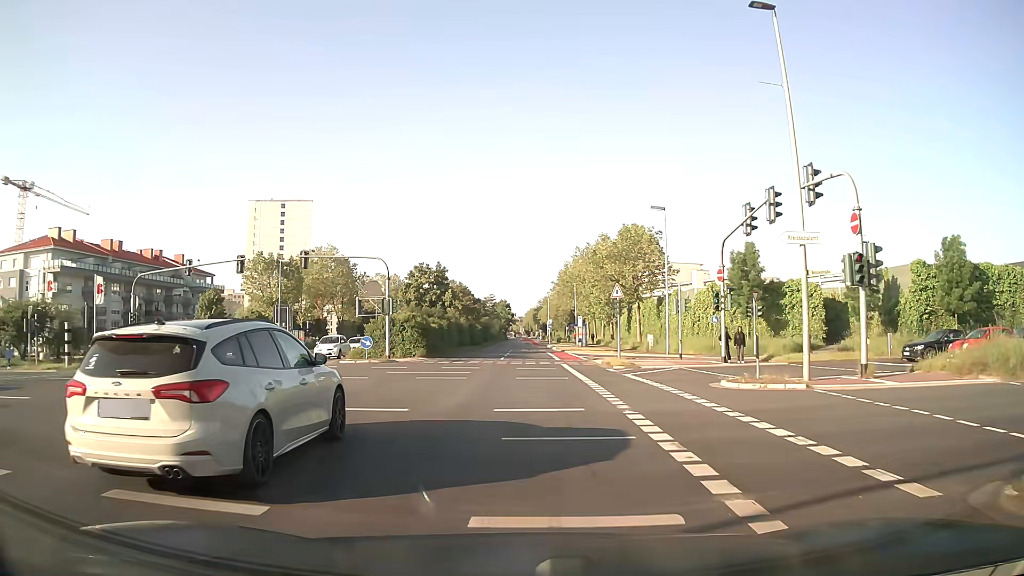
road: secondary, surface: asphalt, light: Day
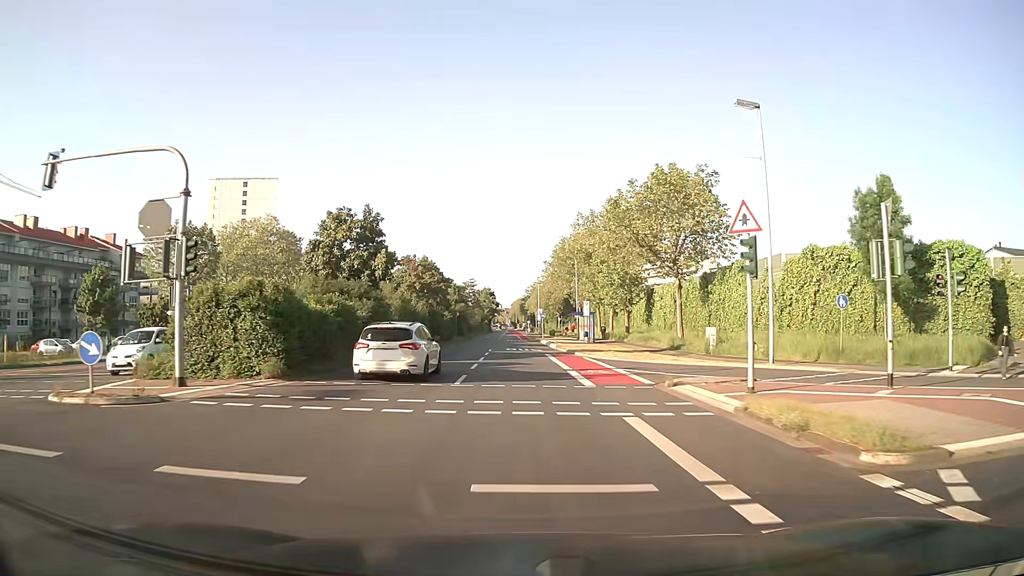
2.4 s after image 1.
(+0.2, +22.5) m; +1°
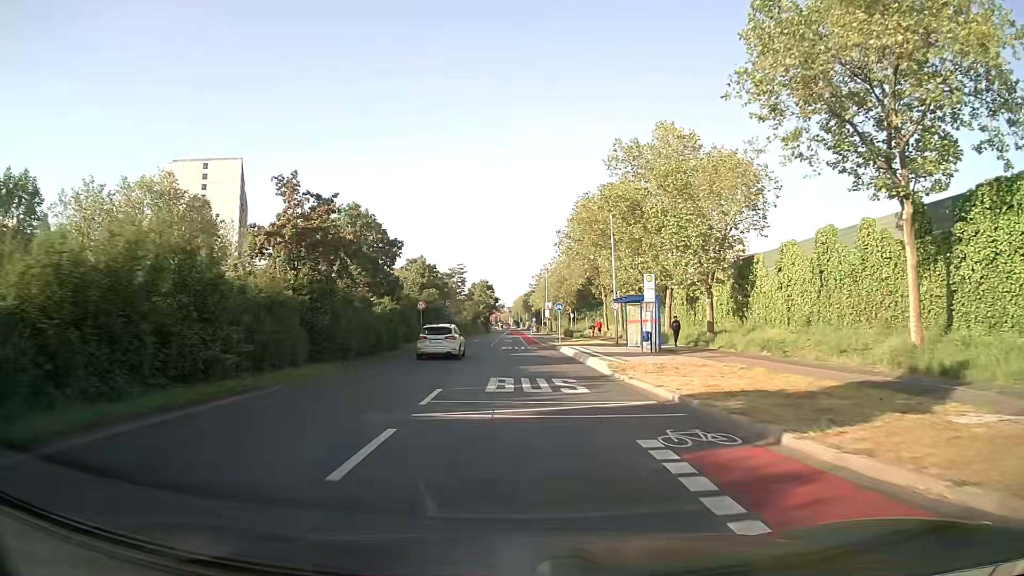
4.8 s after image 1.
(0.0, +28.7) m; 0°
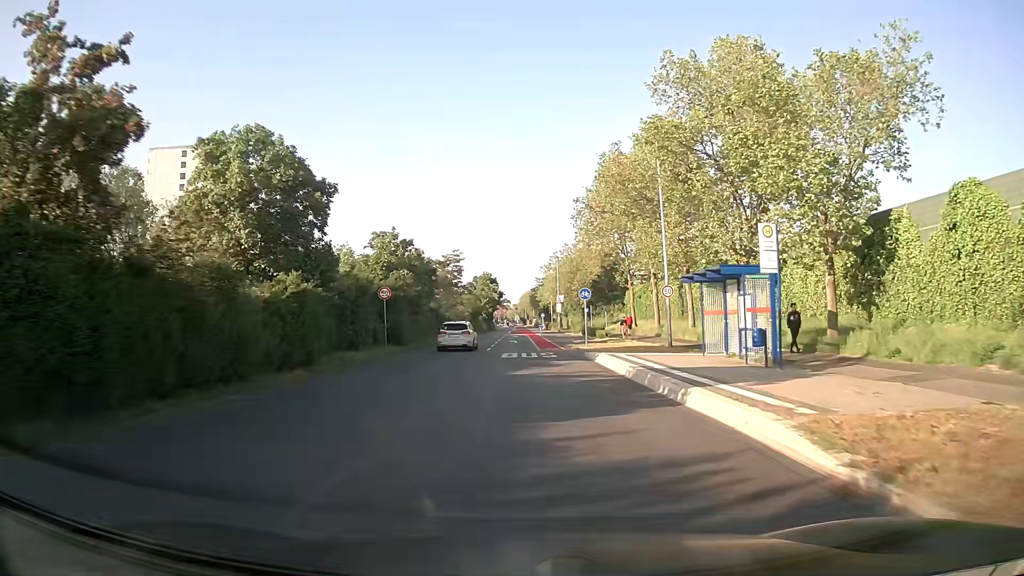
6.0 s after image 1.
(0.0, +14.8) m; 0°
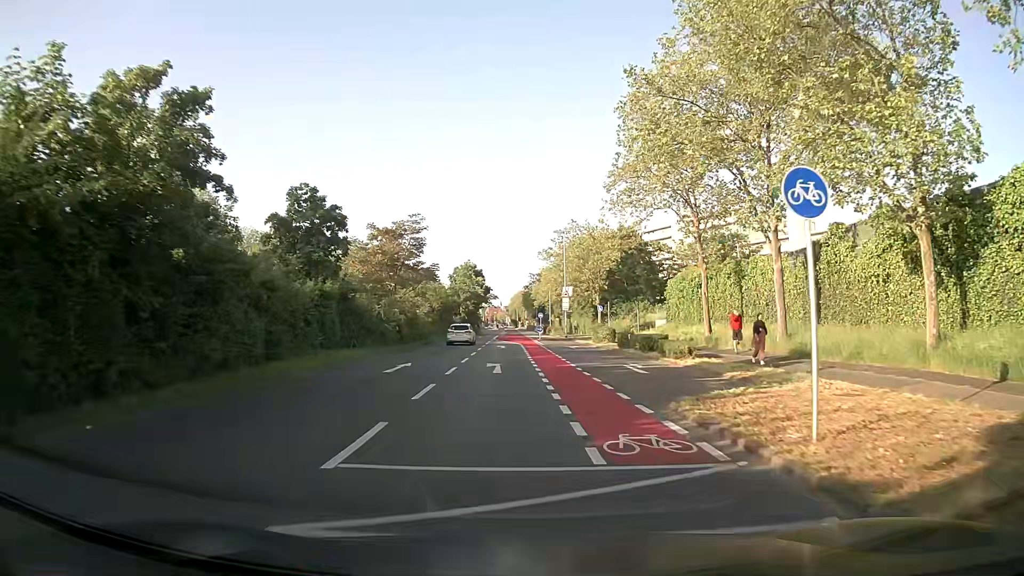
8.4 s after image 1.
(+0.1, +27.2) m; +1°
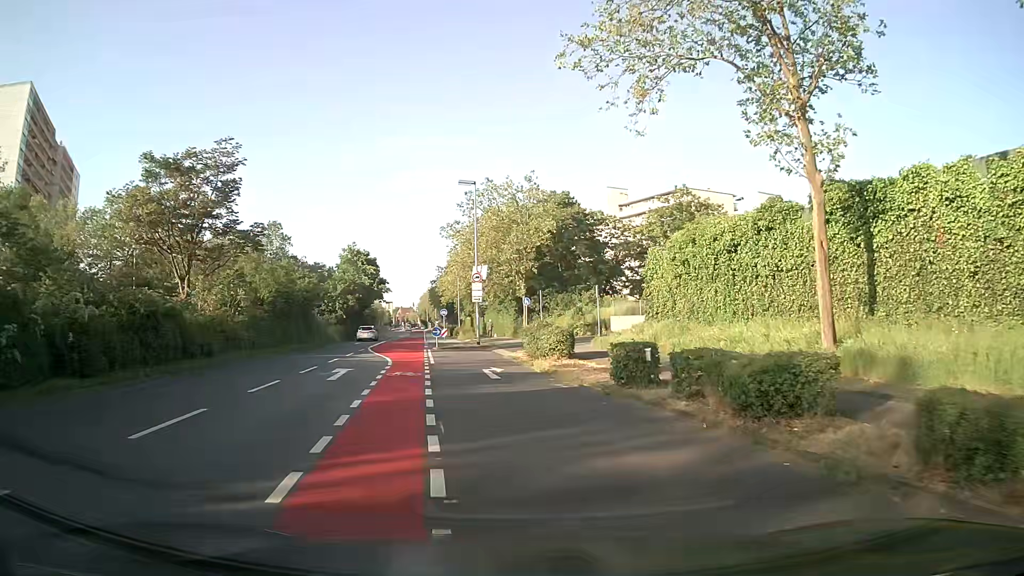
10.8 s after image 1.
(+1.5, +22.6) m; +8°
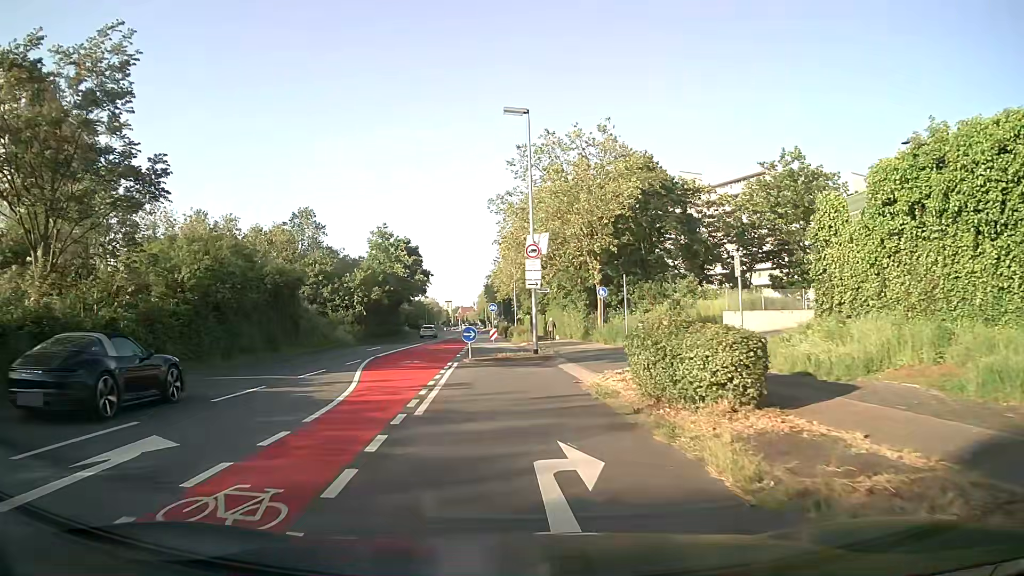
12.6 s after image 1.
(-0.6, +14.3) m; -6°
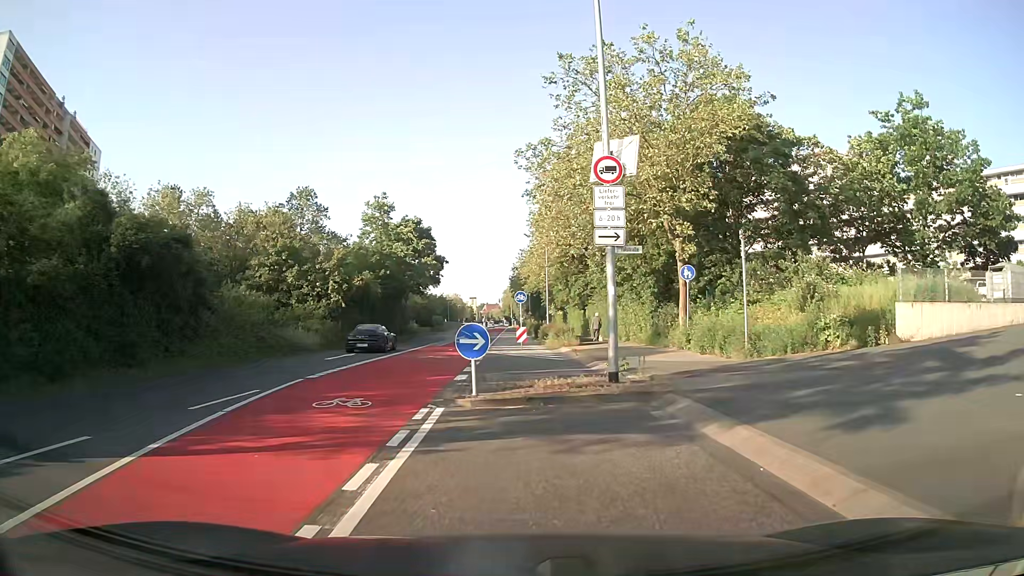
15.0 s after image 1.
(-0.6, +13.7) m; -2°
